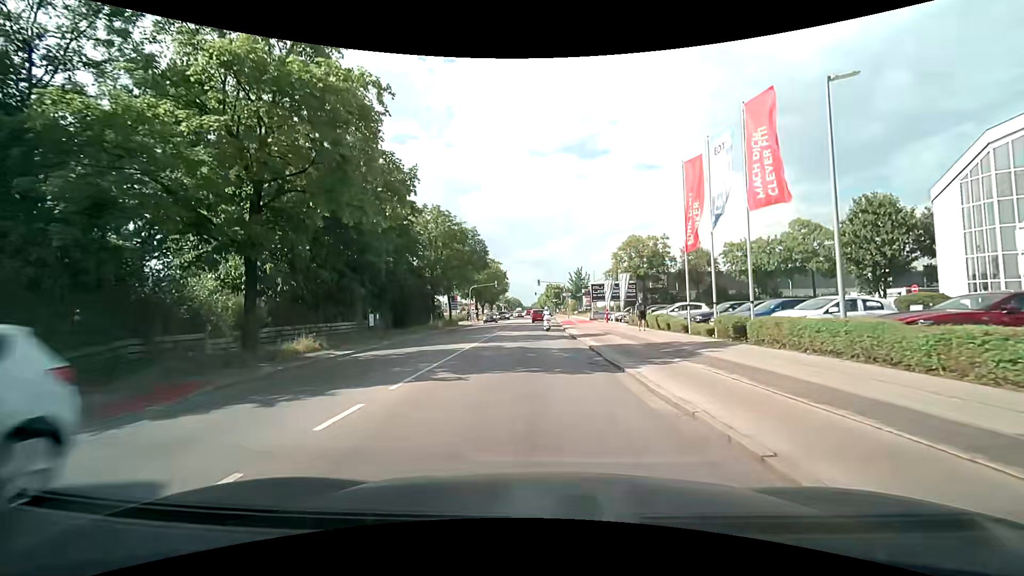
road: secondary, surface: asphalt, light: Day
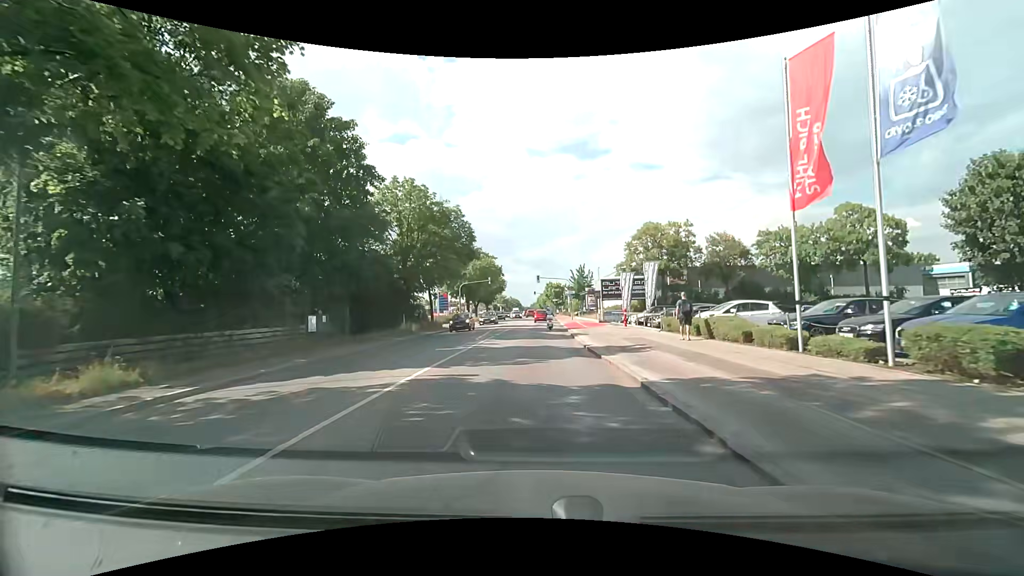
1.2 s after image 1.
(0.0, +9.3) m; 0°
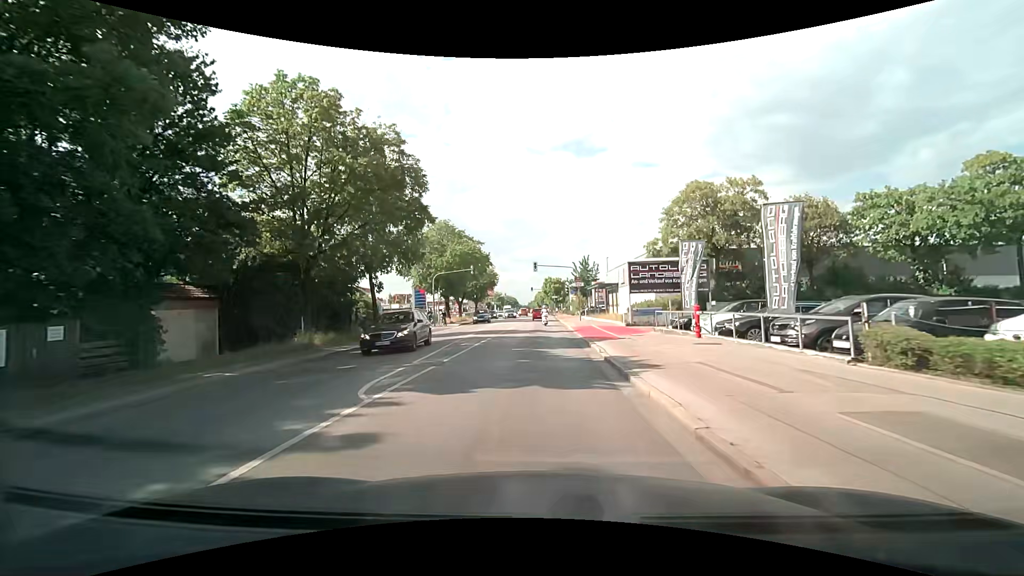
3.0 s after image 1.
(+0.1, +15.6) m; 0°
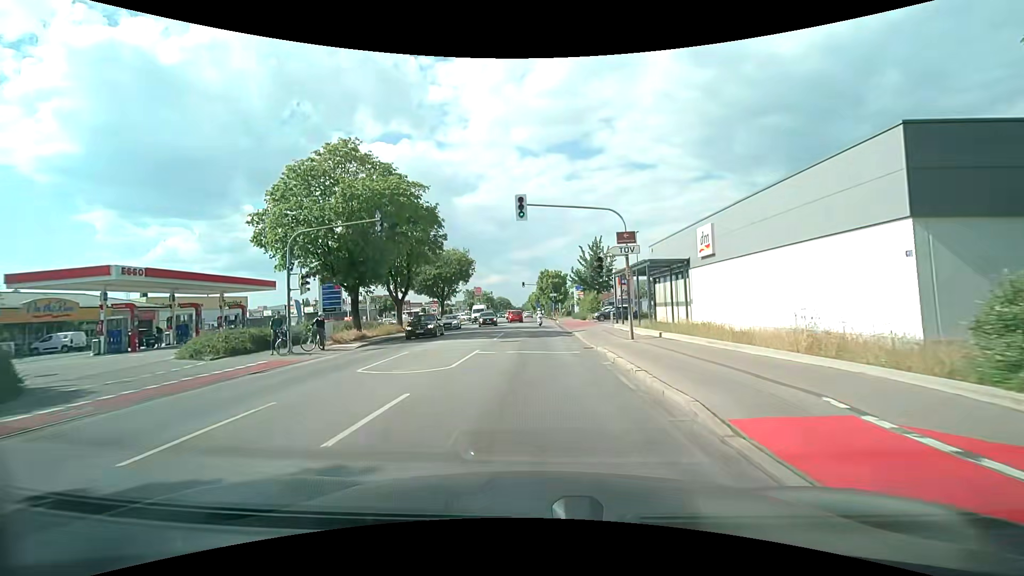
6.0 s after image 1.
(+0.3, +28.7) m; +1°
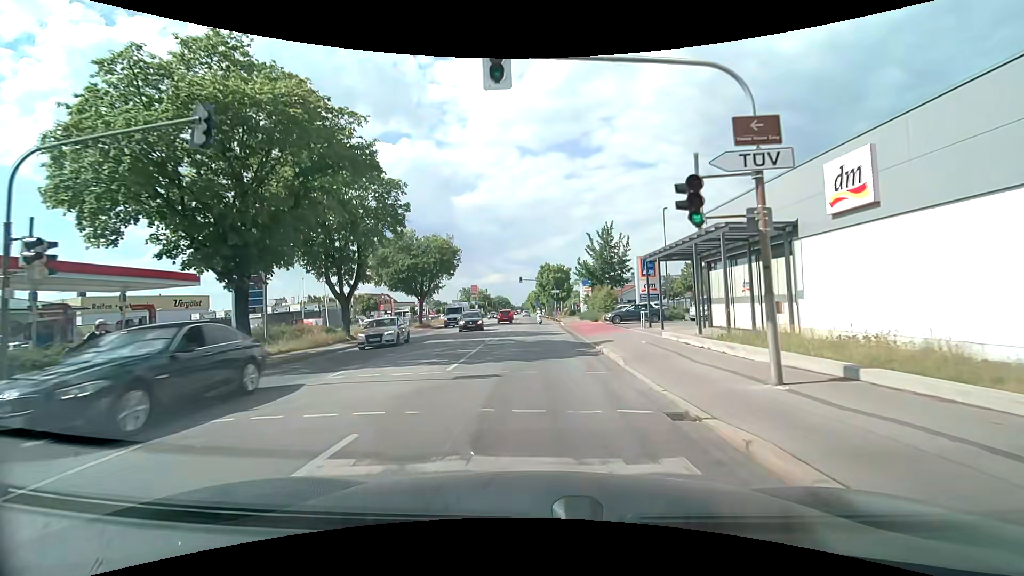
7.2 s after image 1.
(+0.1, +11.9) m; 0°
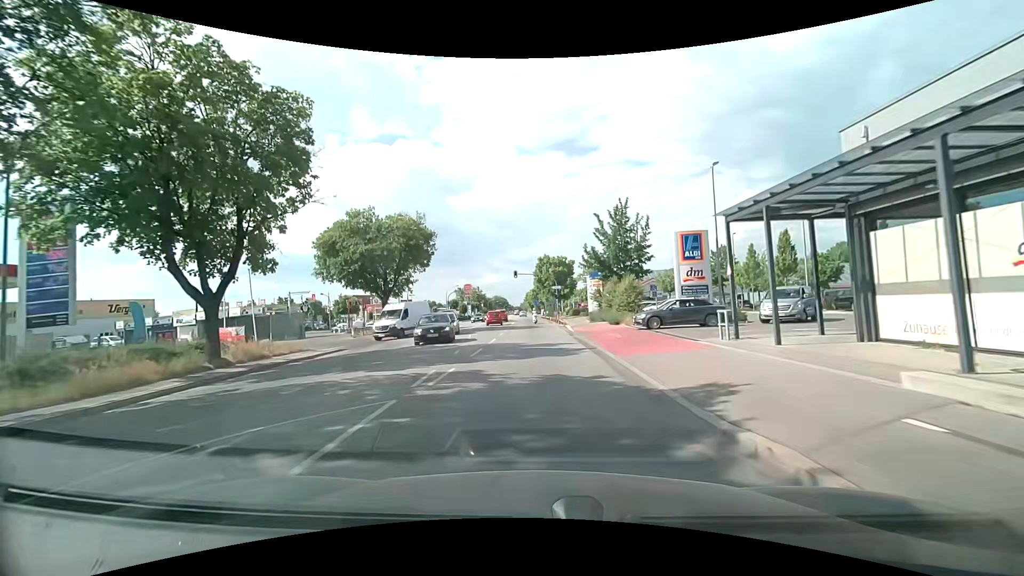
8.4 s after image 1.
(+0.1, +12.4) m; +1°
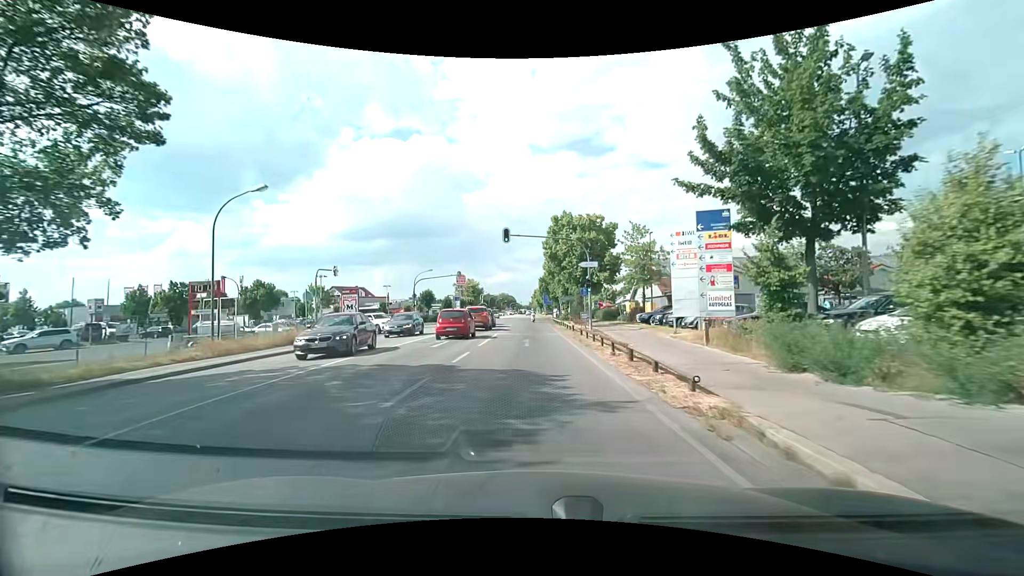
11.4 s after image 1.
(-0.3, +33.5) m; -1°
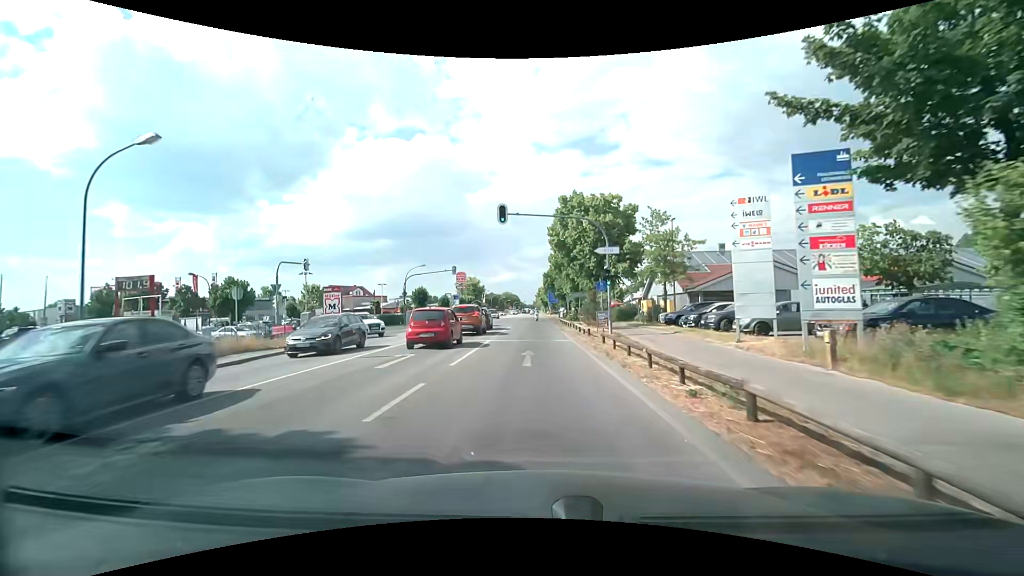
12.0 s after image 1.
(0.0, +7.0) m; 0°
(0, +10) (0, +20) (0, +30) (-1, +40) (-1, +50) (-1, +60) (-1, +70) (-1, +80) (-1, +90) (-2, +100) m
